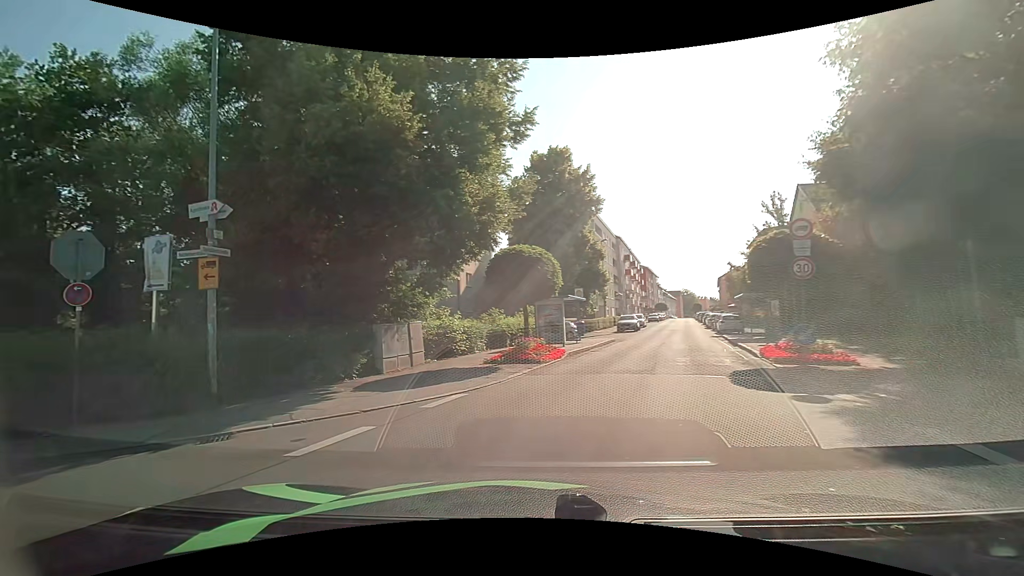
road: tertiary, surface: asphalt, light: Day
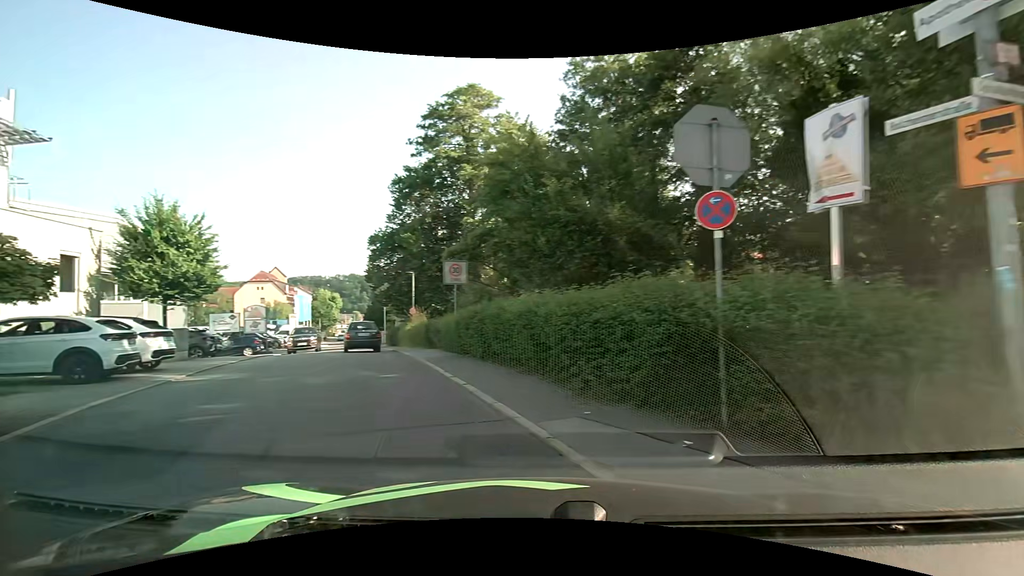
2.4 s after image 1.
(-3.1, +5.7) m; -58°
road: residential
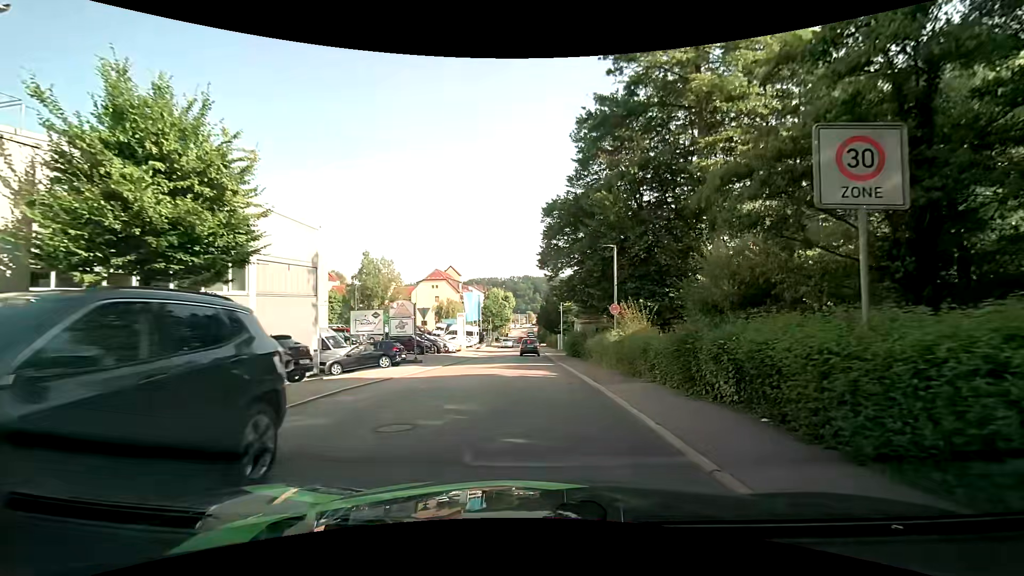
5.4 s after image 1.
(-4.1, +12.9) m; -20°
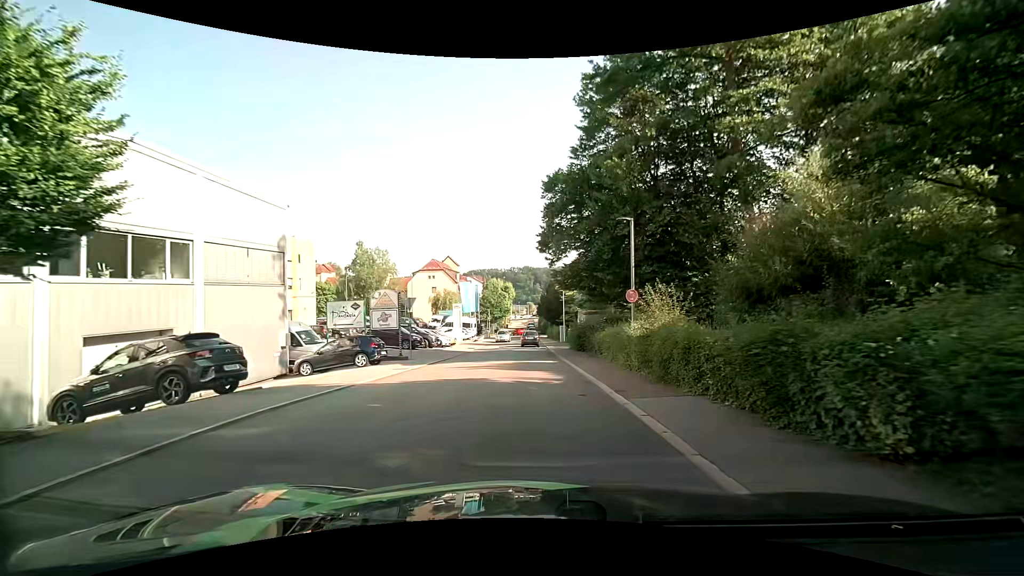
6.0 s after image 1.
(0.0, +3.7) m; 0°
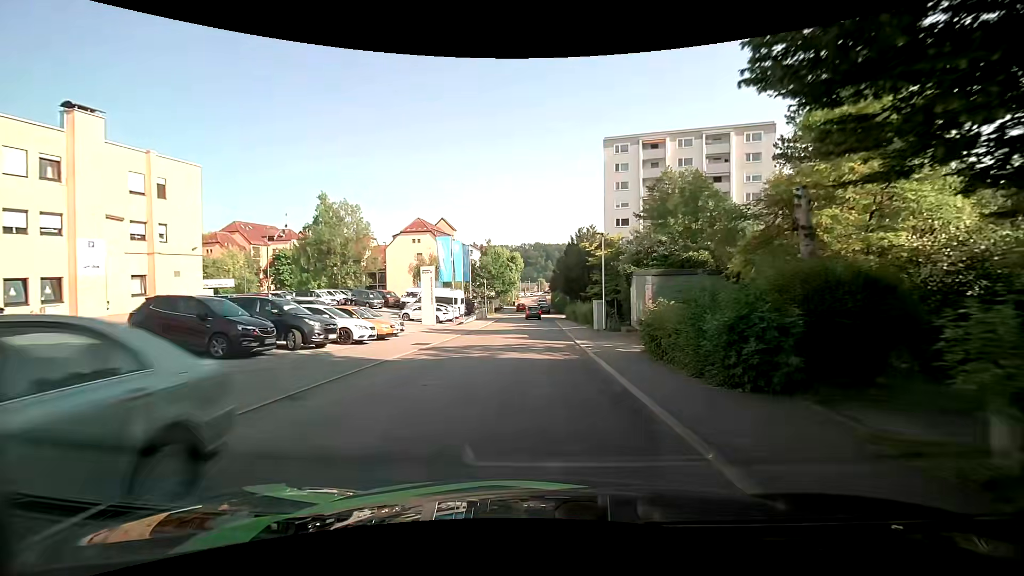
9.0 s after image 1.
(-0.6, +22.4) m; -2°
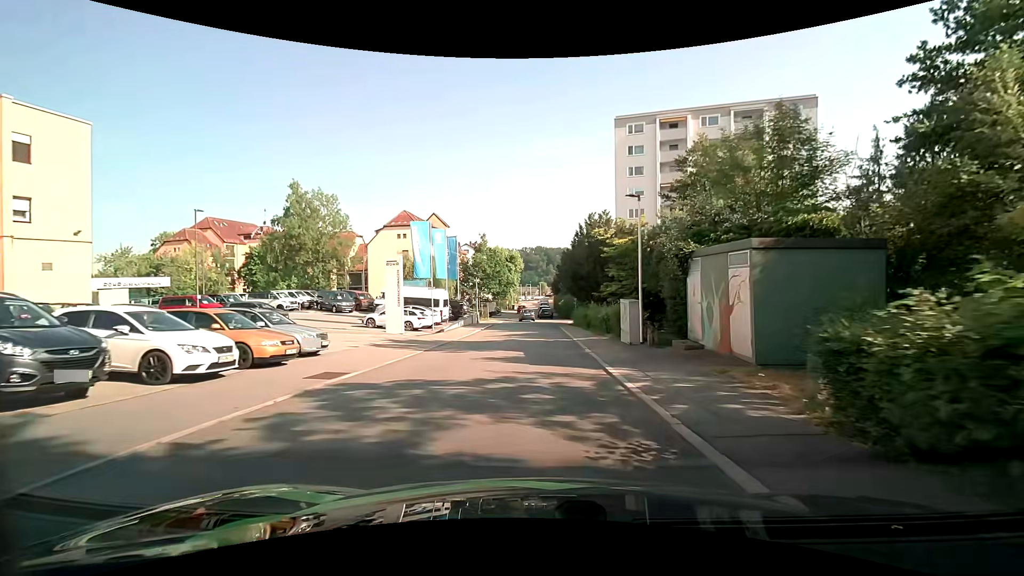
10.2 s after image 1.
(0.0, +9.5) m; +1°
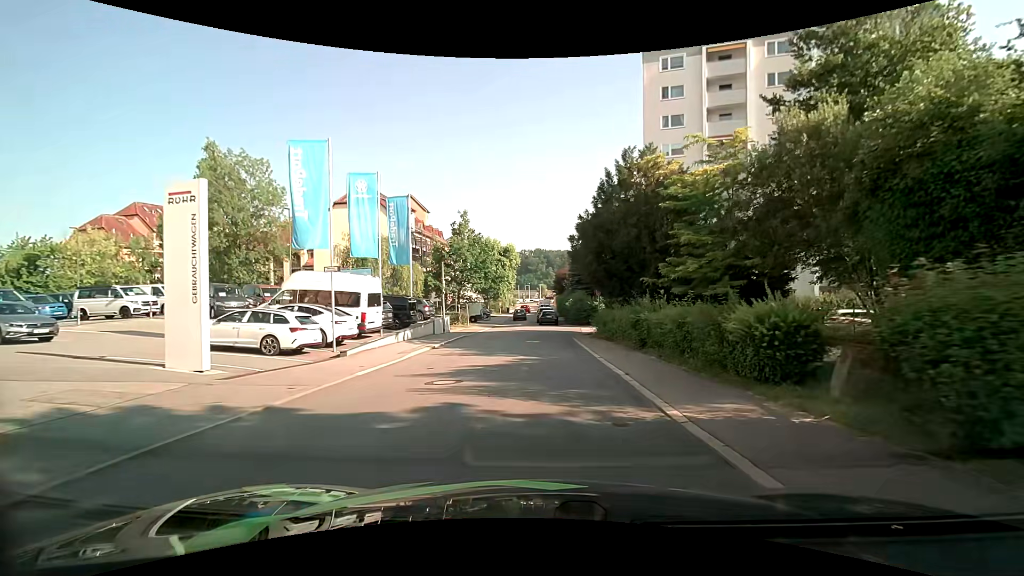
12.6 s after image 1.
(-0.2, +17.4) m; 0°
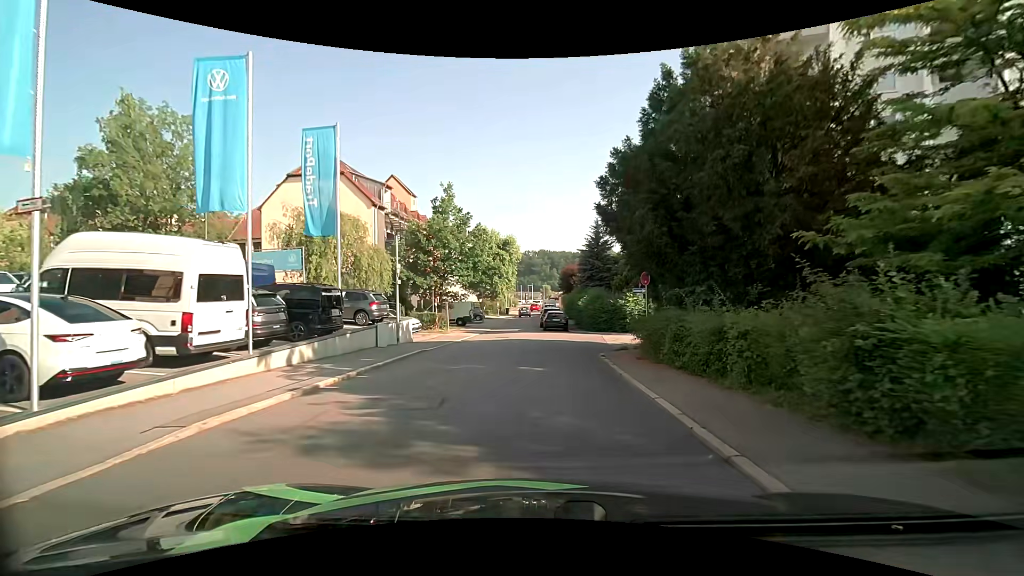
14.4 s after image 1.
(-0.1, +11.2) m; -1°
